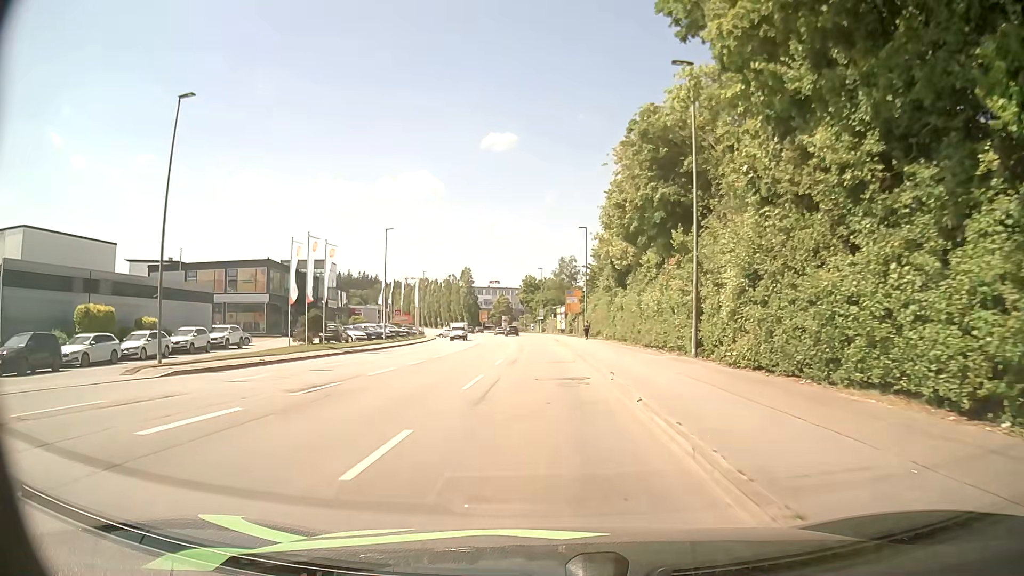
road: tertiary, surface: asphalt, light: Day
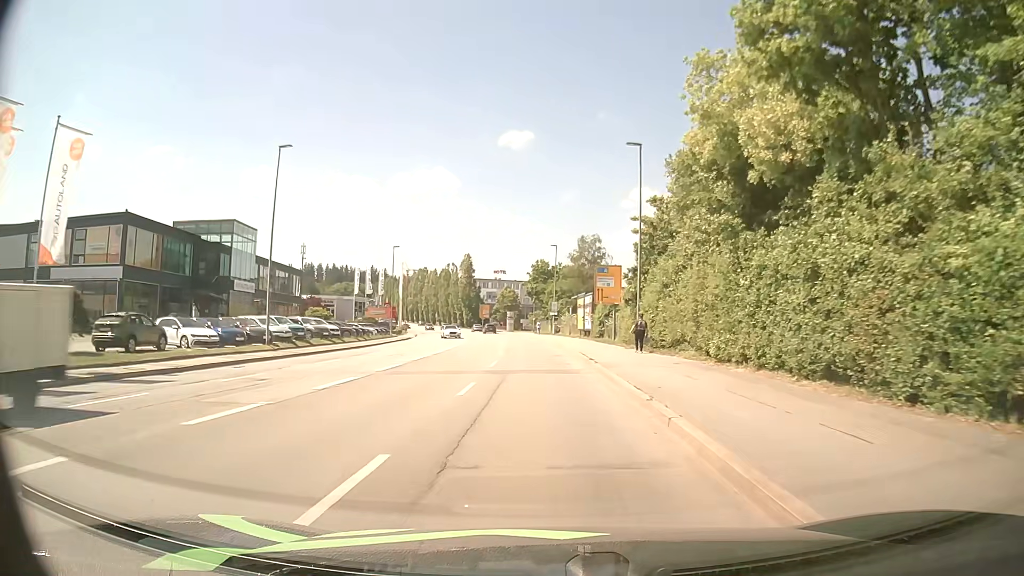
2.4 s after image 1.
(-0.1, +29.2) m; -1°
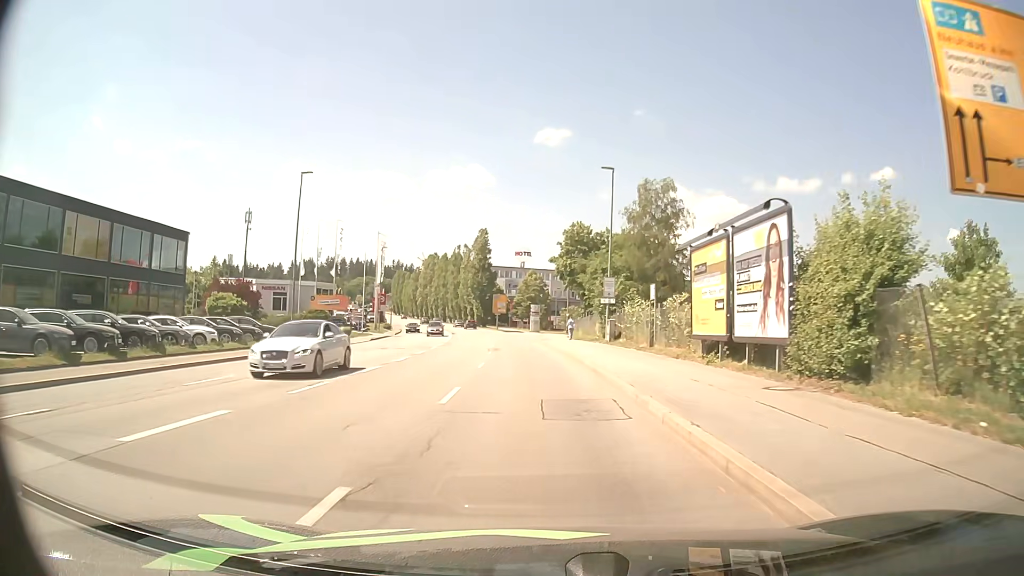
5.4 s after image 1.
(-0.6, +38.1) m; -2°
